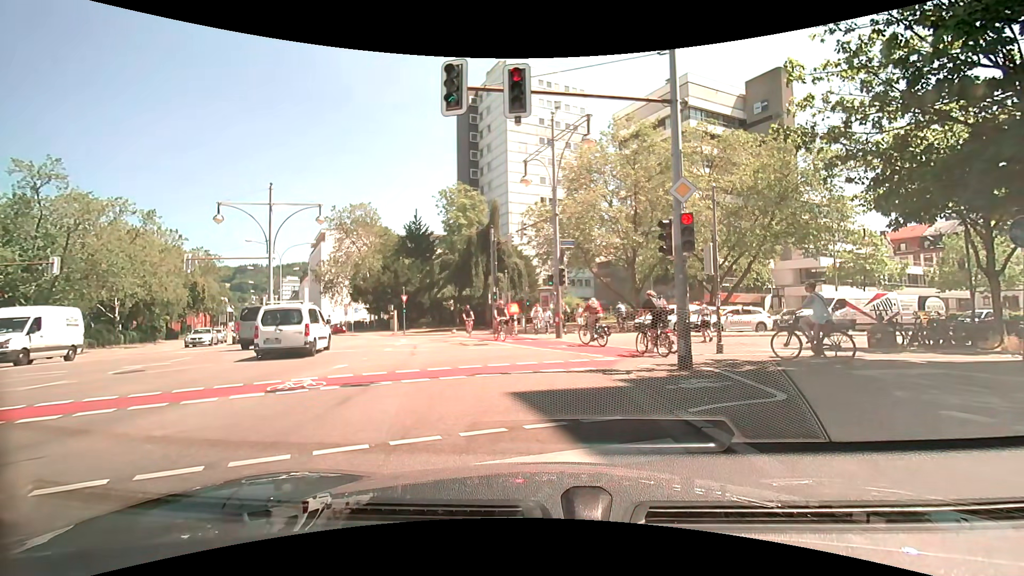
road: secondary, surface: asphalt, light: Day
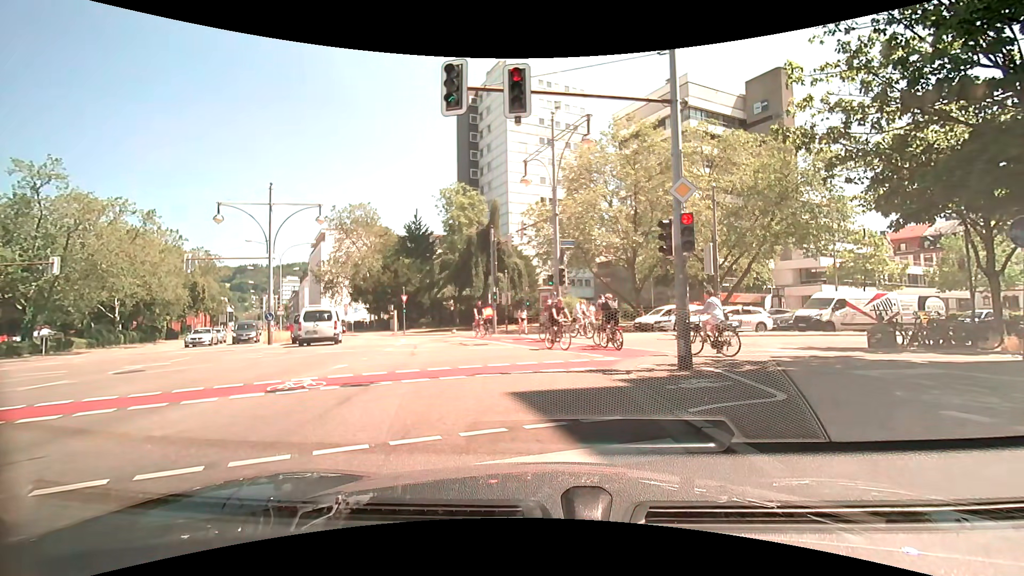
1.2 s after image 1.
(0.0, 0.0) m; 0°
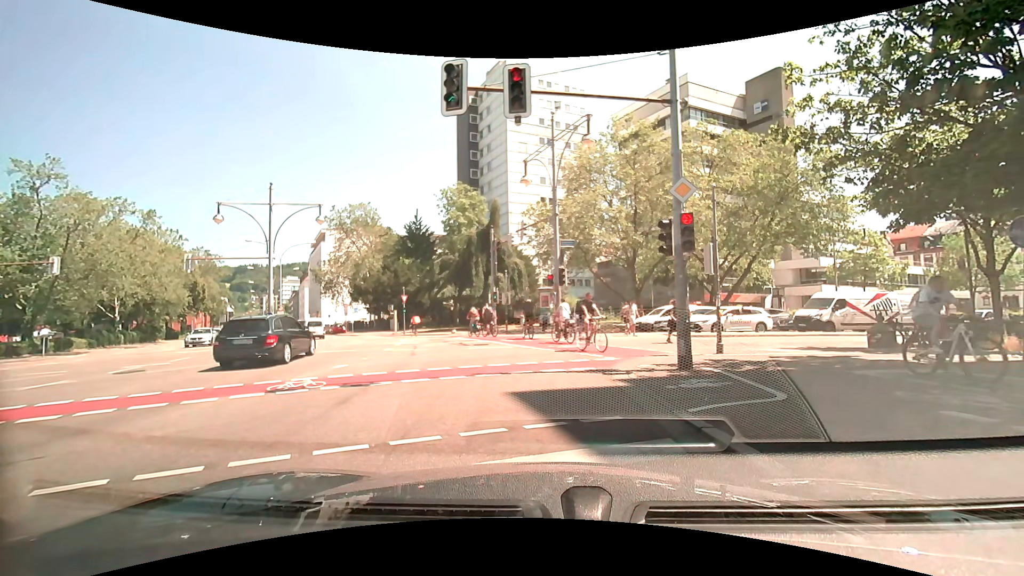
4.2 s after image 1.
(0.0, 0.0) m; 0°
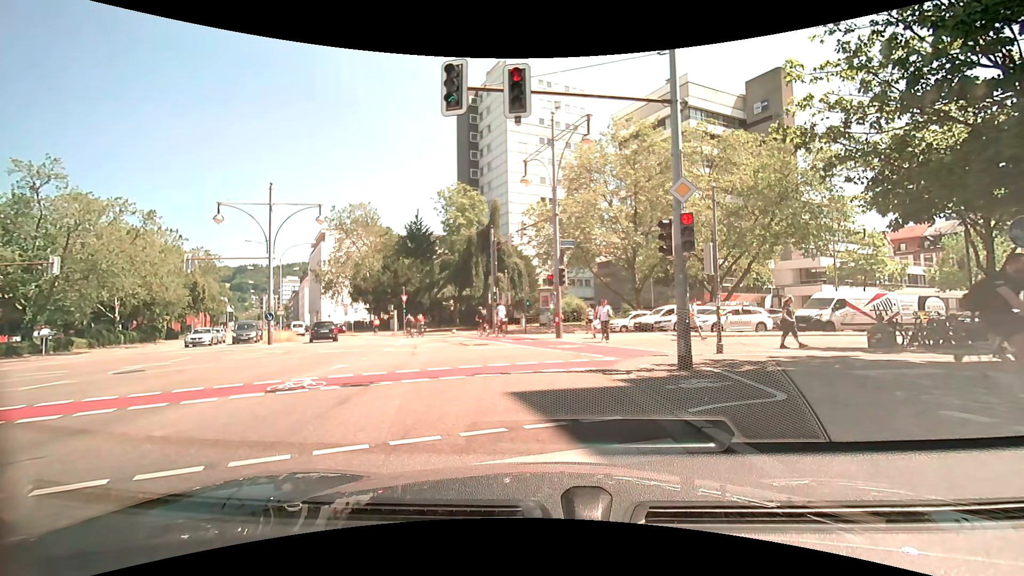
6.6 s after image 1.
(0.0, 0.0) m; 0°
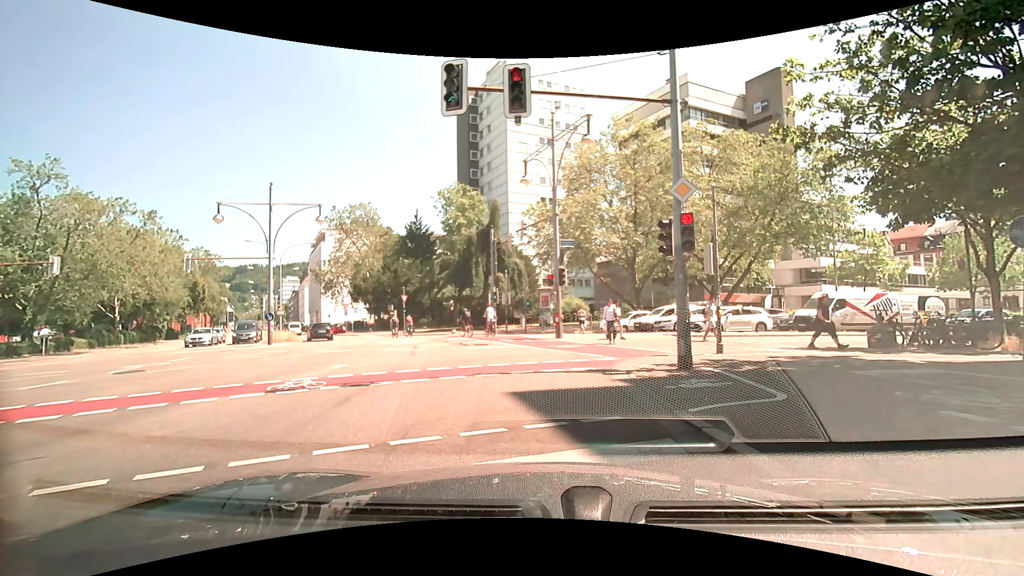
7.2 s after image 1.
(0.0, 0.0) m; 0°
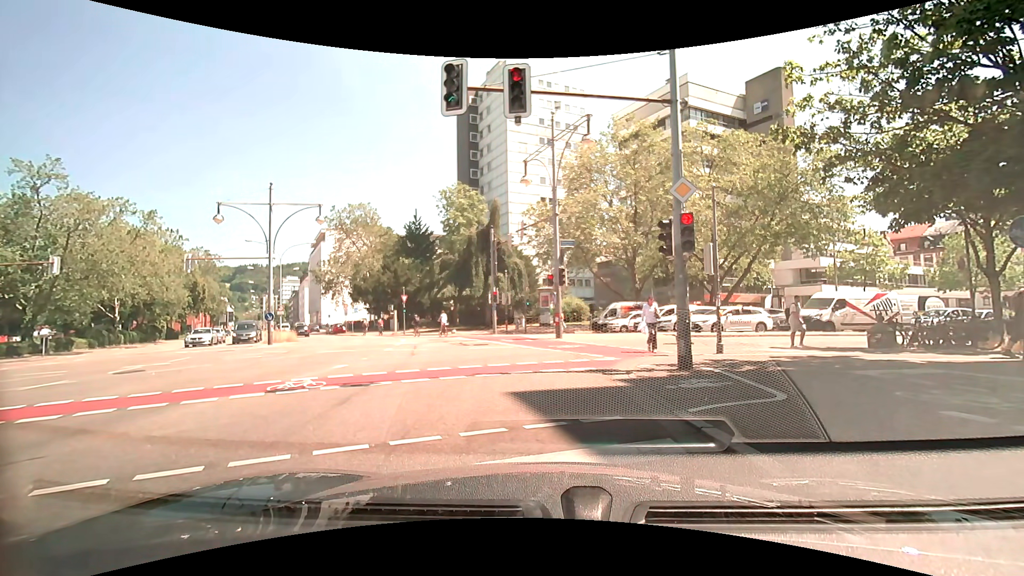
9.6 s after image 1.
(0.0, 0.0) m; 0°
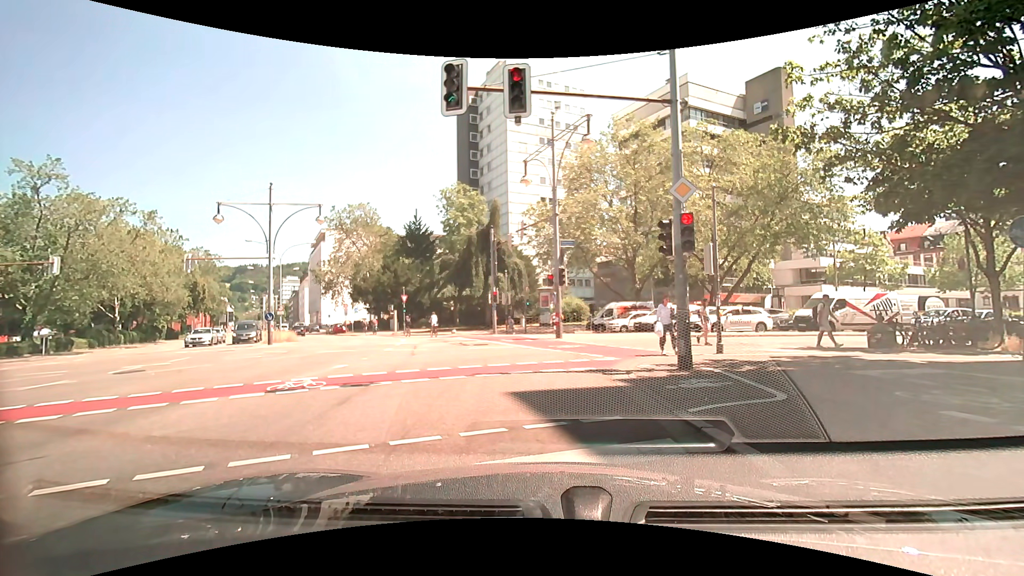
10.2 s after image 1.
(0.0, 0.0) m; 0°
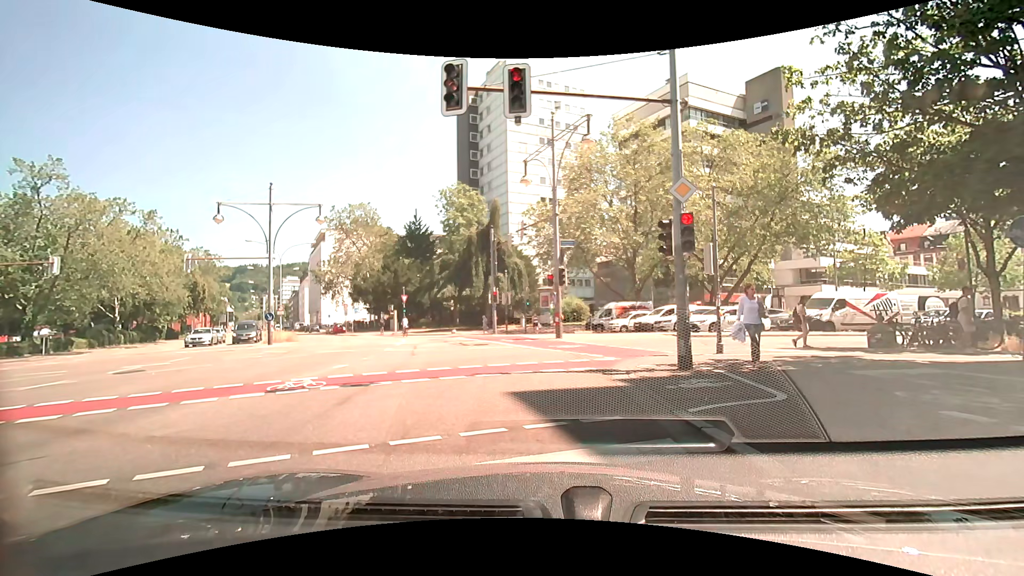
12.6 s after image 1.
(0.0, 0.0) m; 0°
